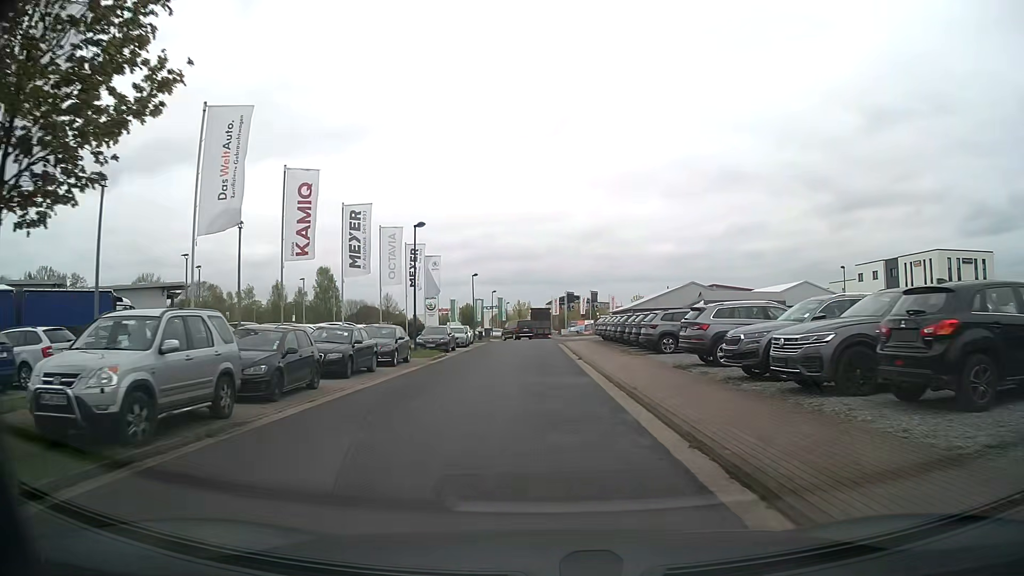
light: Day
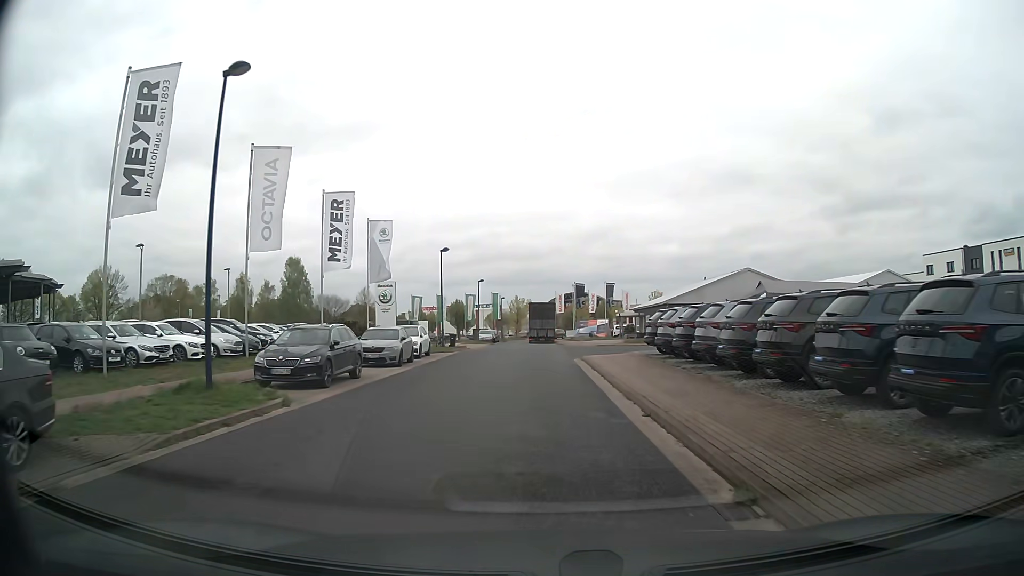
(0.0, +21.7) m; 0°
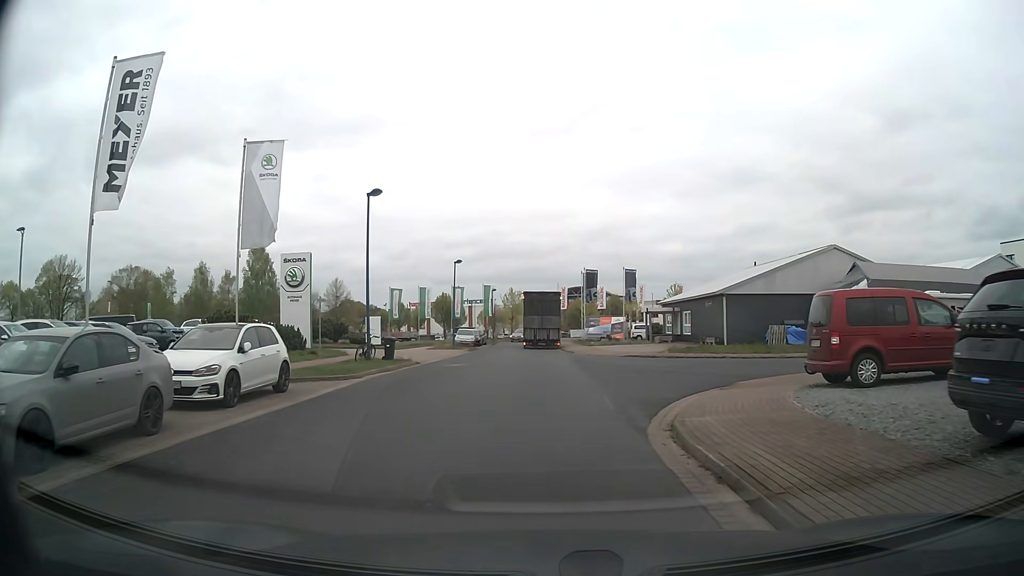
(+0.1, +18.5) m; +1°
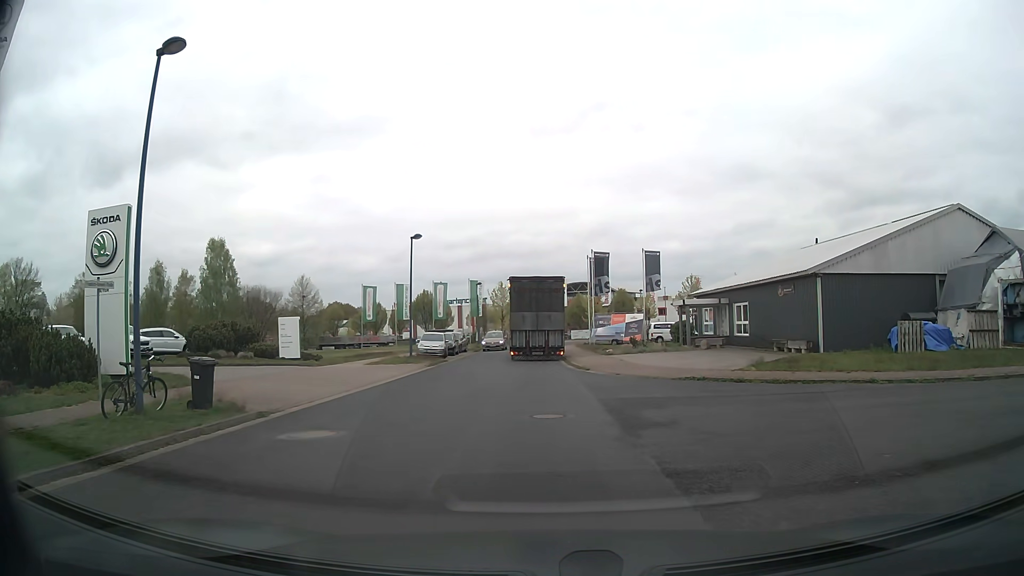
(0.0, +14.5) m; 0°
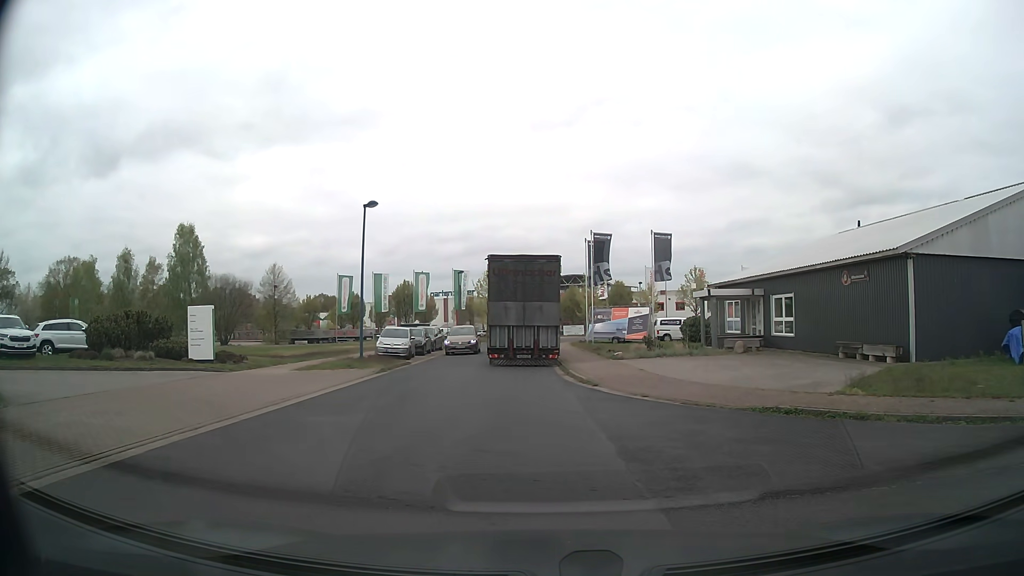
(0.0, +7.7) m; 0°
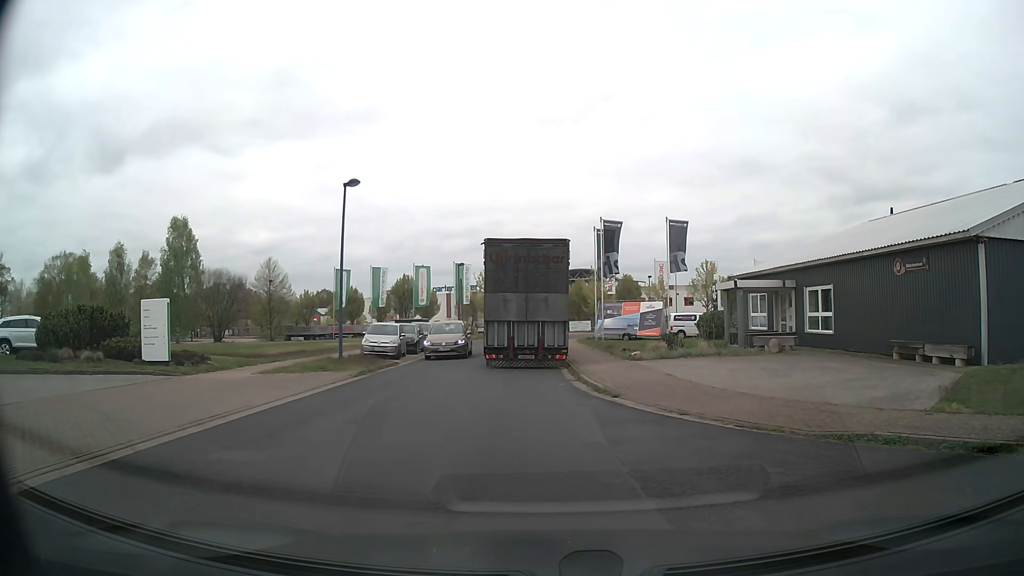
(0.0, +3.4) m; 0°
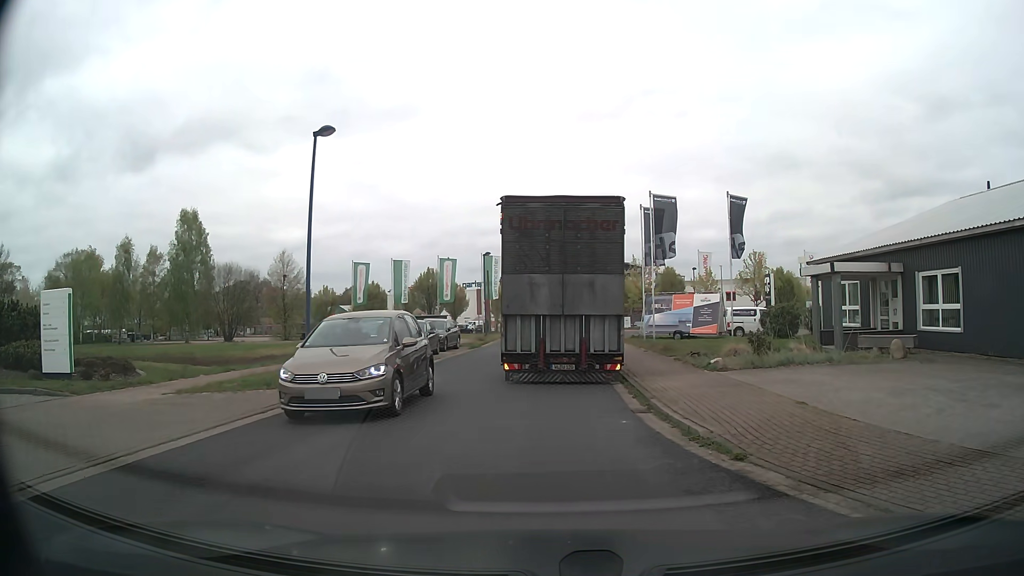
(-0.1, +6.4) m; -3°
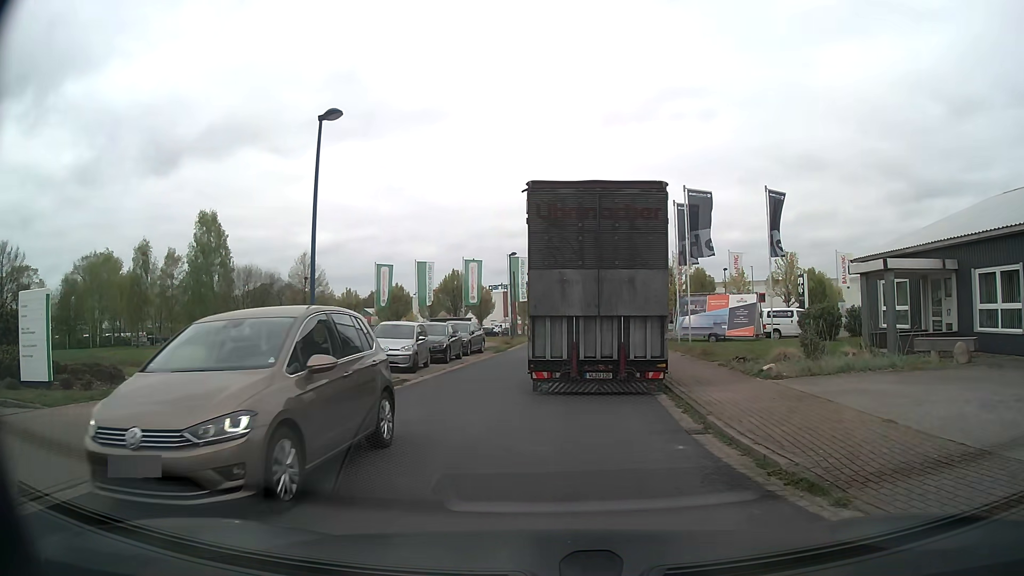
(0.0, +1.8) m; -2°
(-1, +10) (-2, +20) (-1, +30) (+1, +40) (+4, +49) (+10, +57) (+19, +62) (+28, +64) (+38, +64) (+48, +63) m
